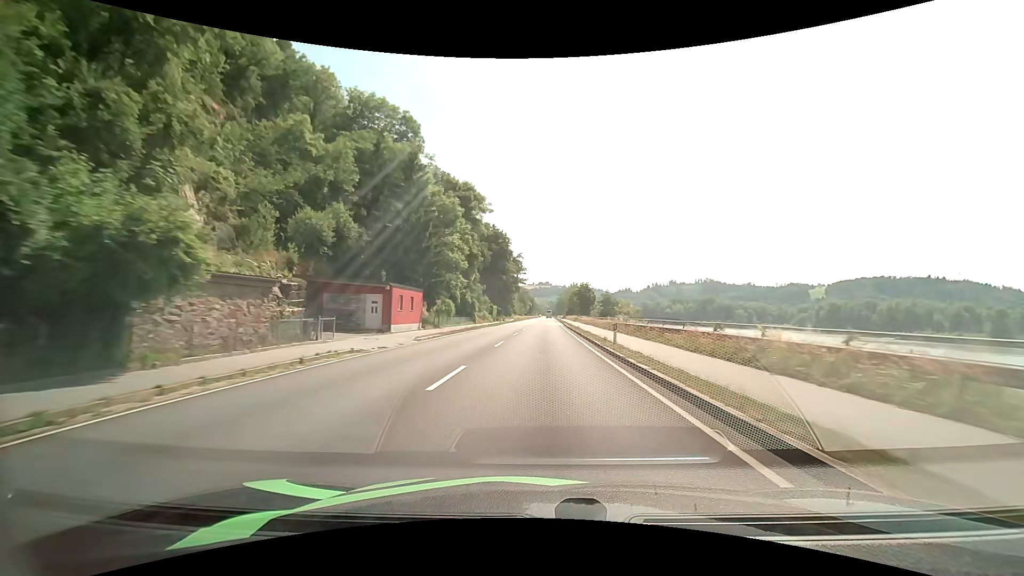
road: primary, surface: asphalt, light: Day
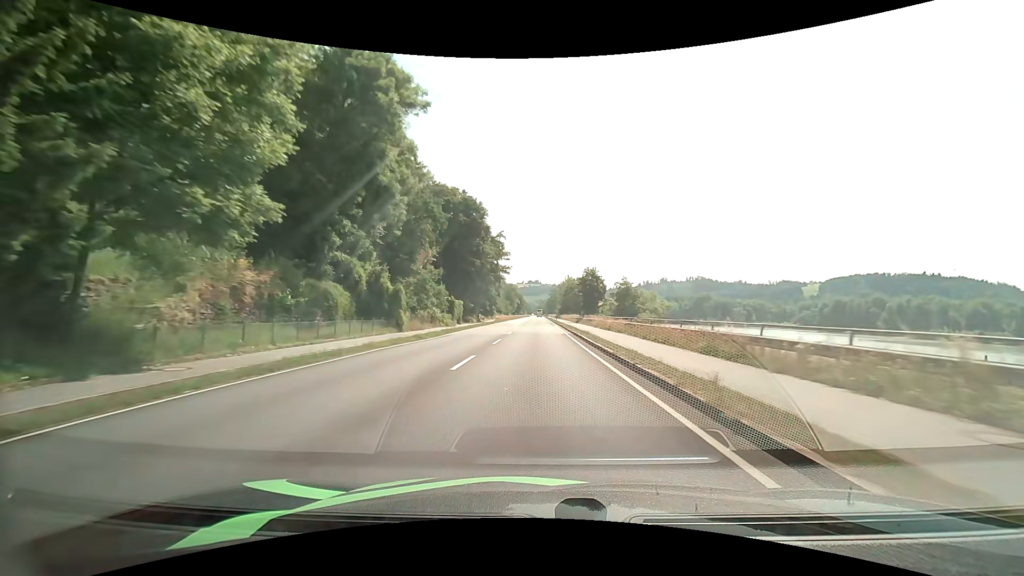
(+0.6, +32.8) m; +1°
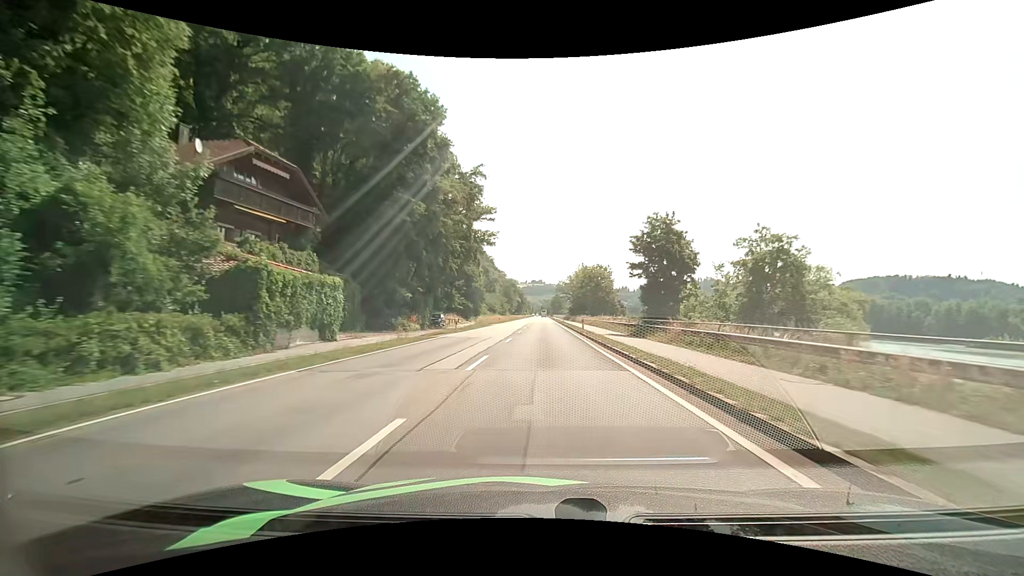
(-0.2, +43.2) m; 0°
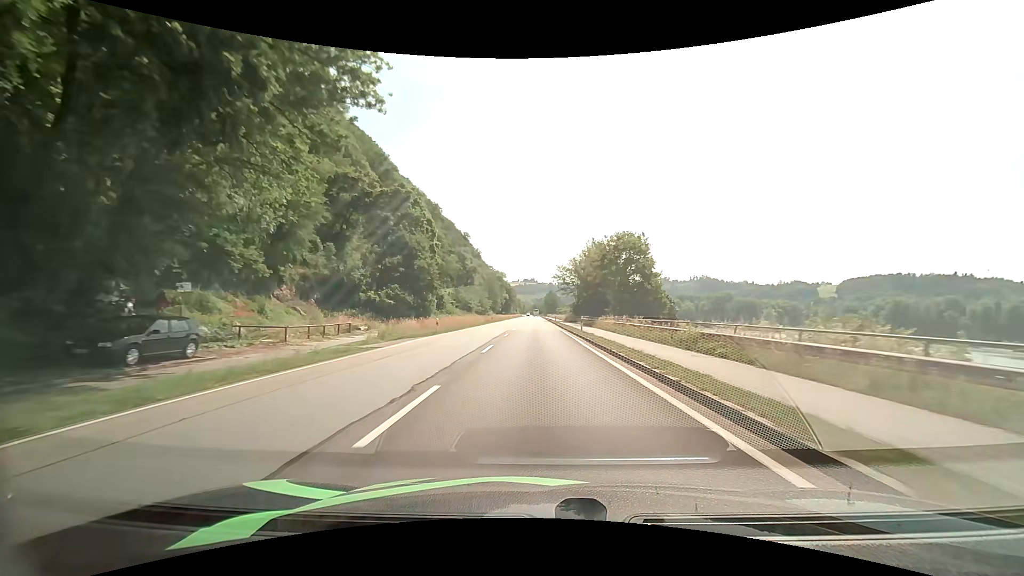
(+0.3, +42.6) m; +1°
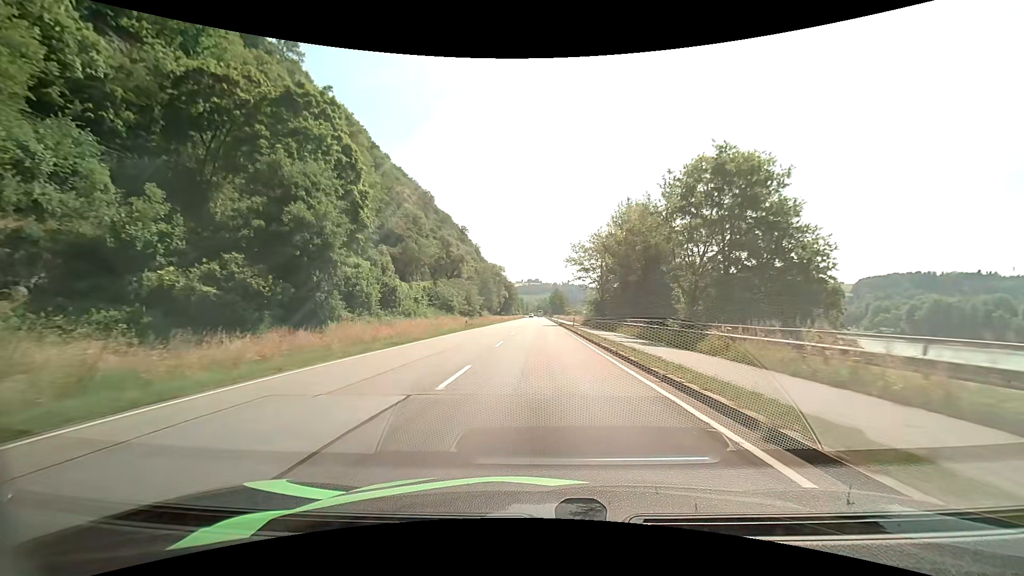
(-0.1, +31.9) m; 0°
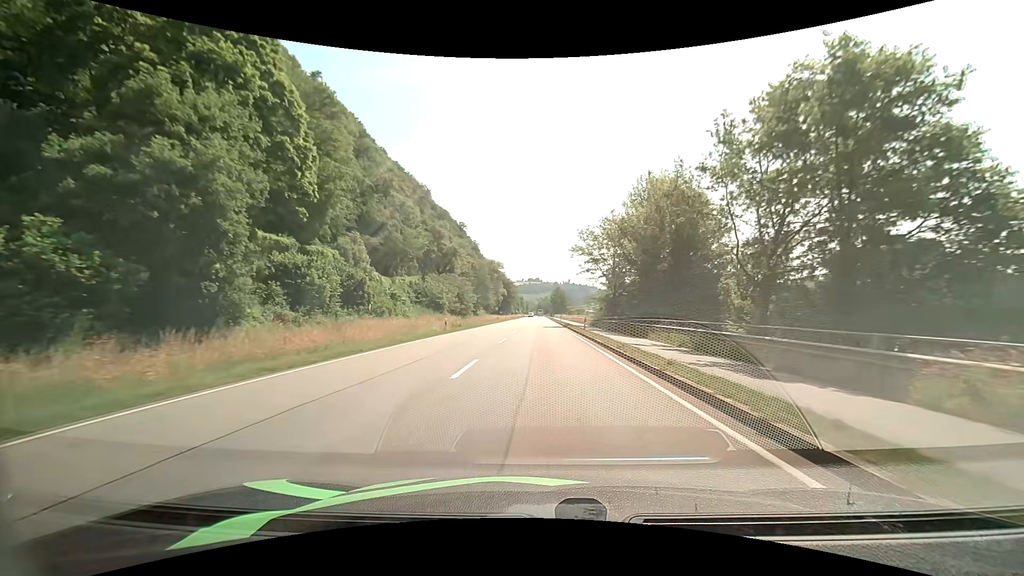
(0.0, +10.7) m; 0°
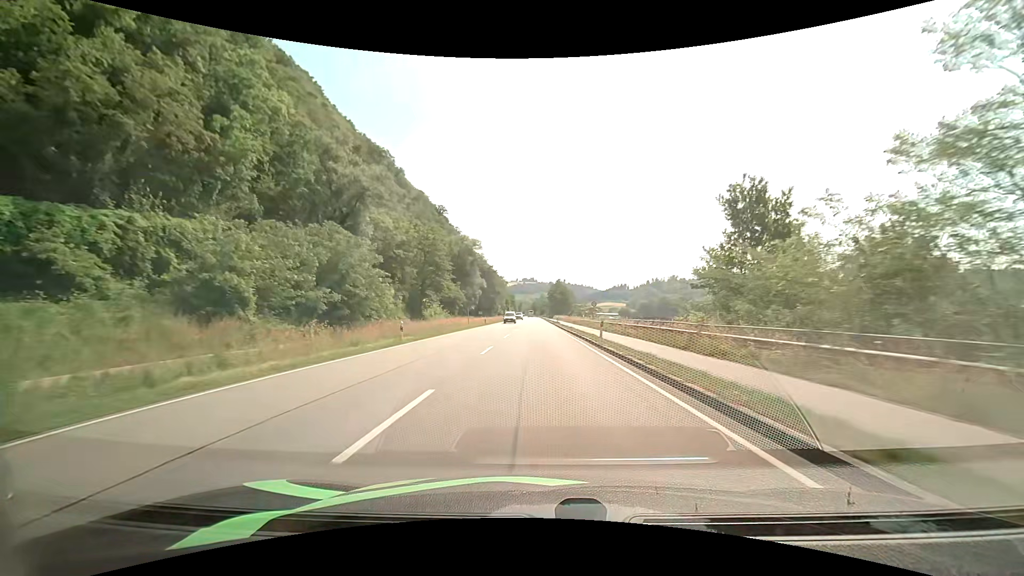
(+0.2, +54.0) m; +1°
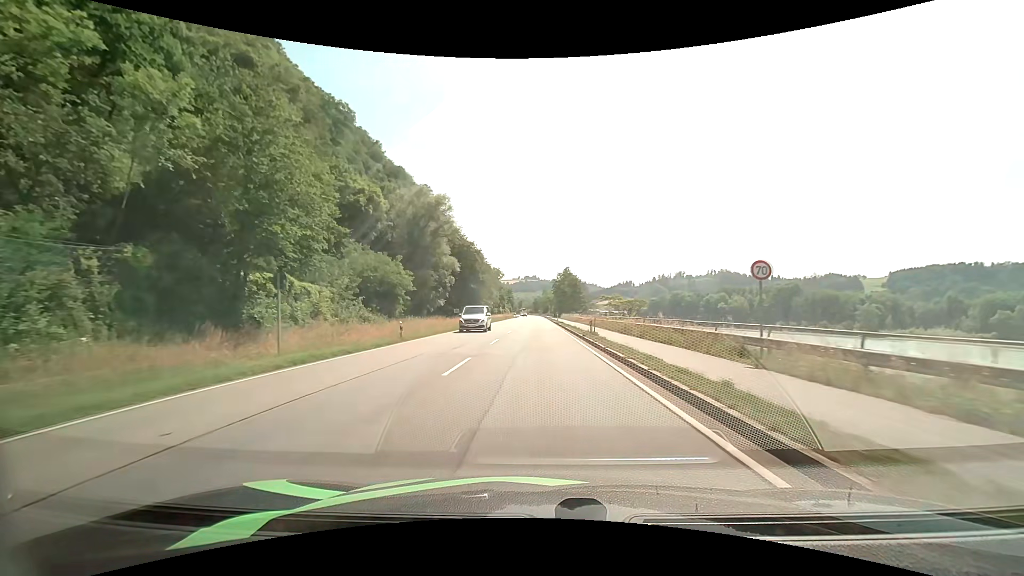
(0.0, +42.7) m; 0°
(0, +10) (0, +20) (0, +30) (0, +40) (0, +50) (0, +60) (0, +70) (0, +80) (0, +90) (0, +100) m
